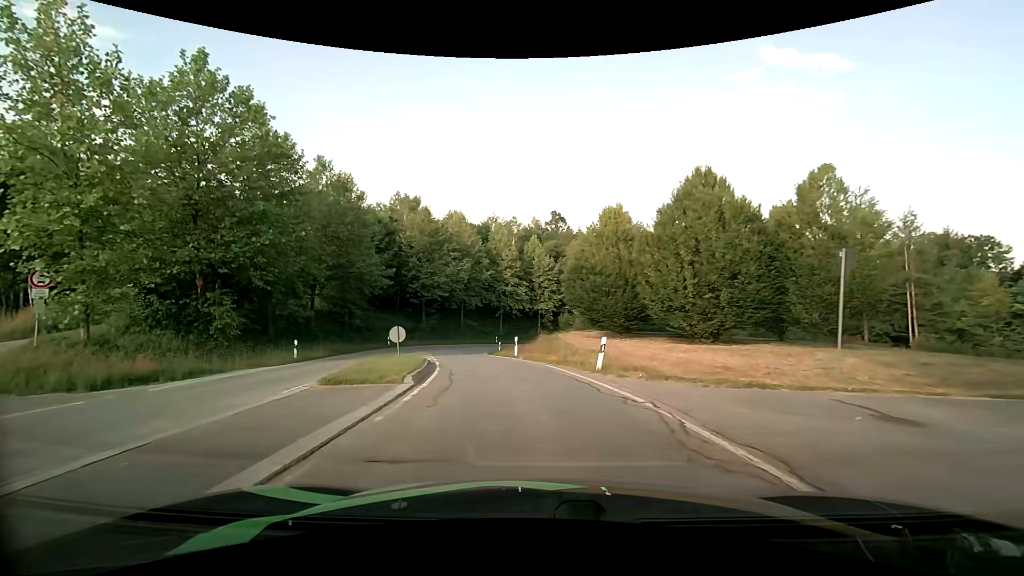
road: primary_link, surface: asphalt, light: Day
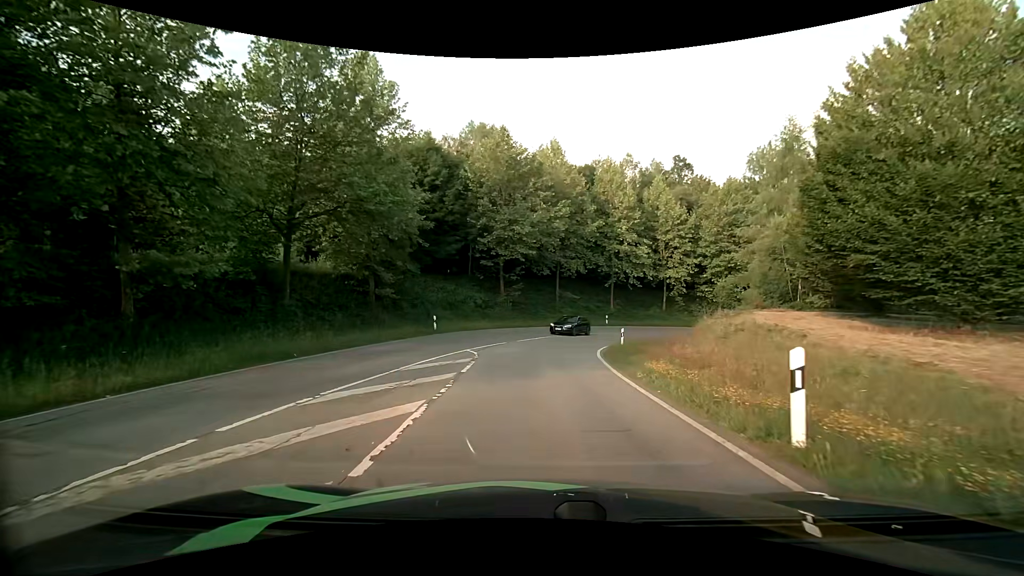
(-2.6, +21.0) m; -12°
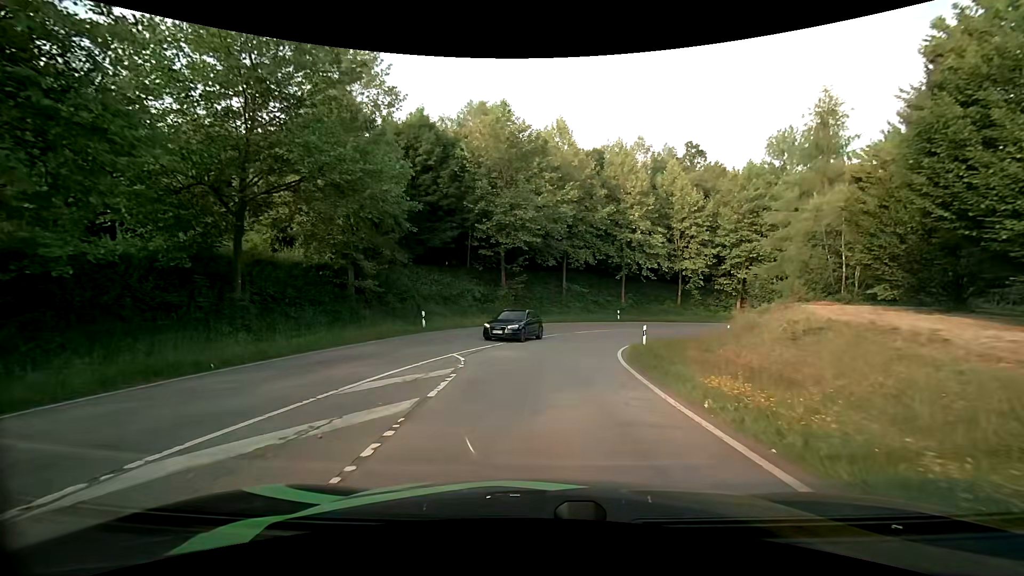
(0.0, +4.4) m; -1°
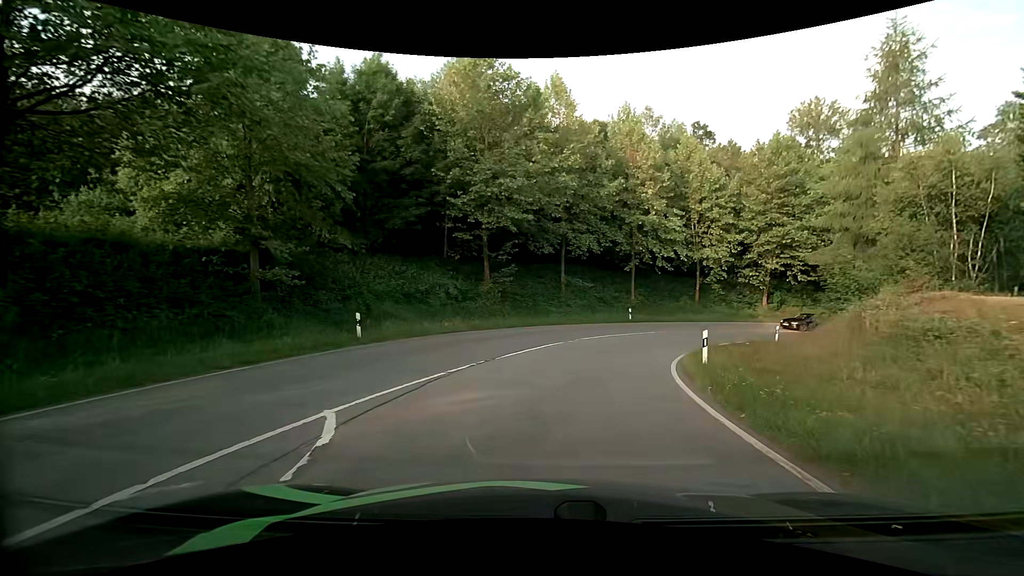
(+0.1, +8.9) m; +1°
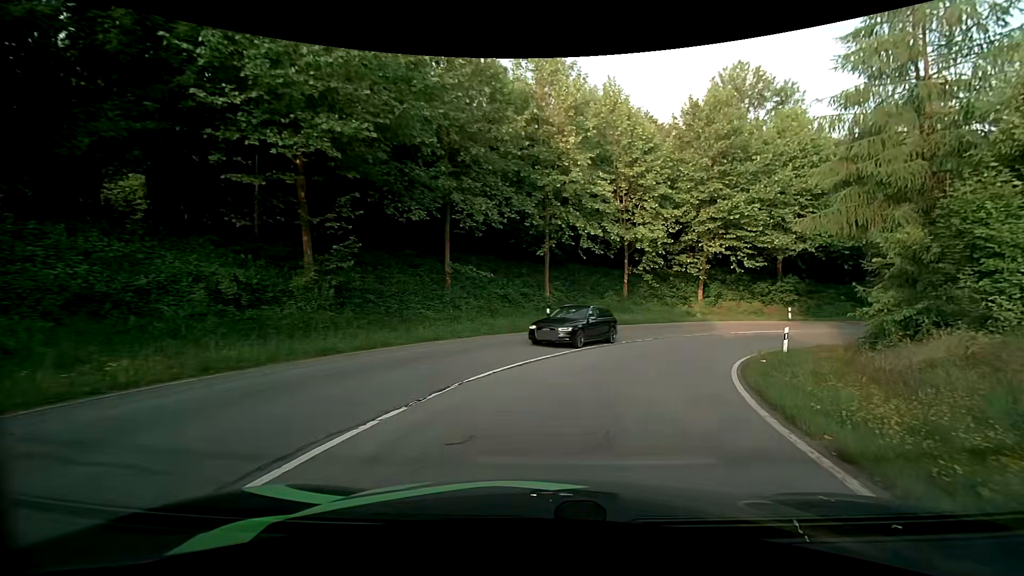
(+1.0, +13.6) m; +11°
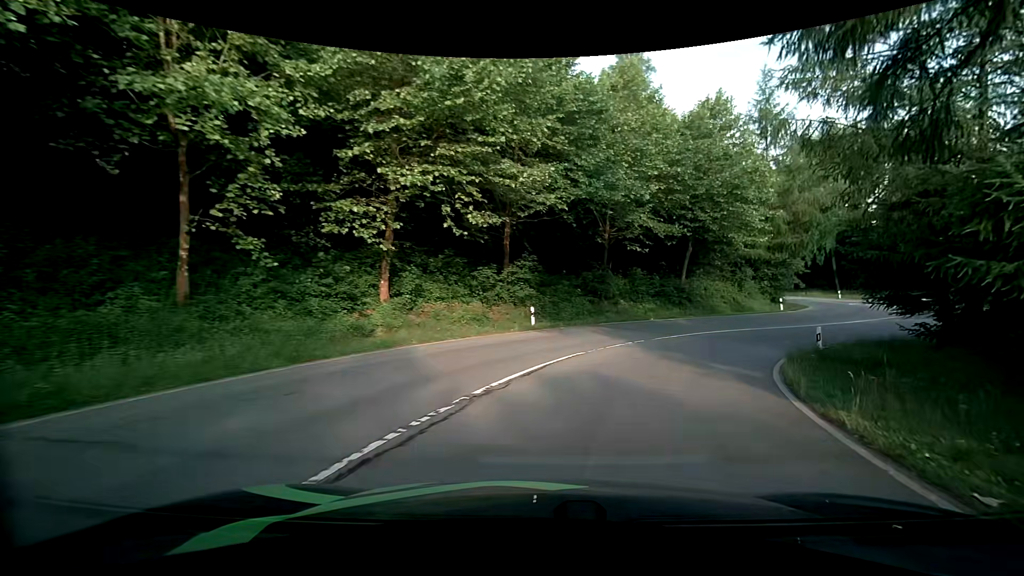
(+6.2, +22.6) m; +33°
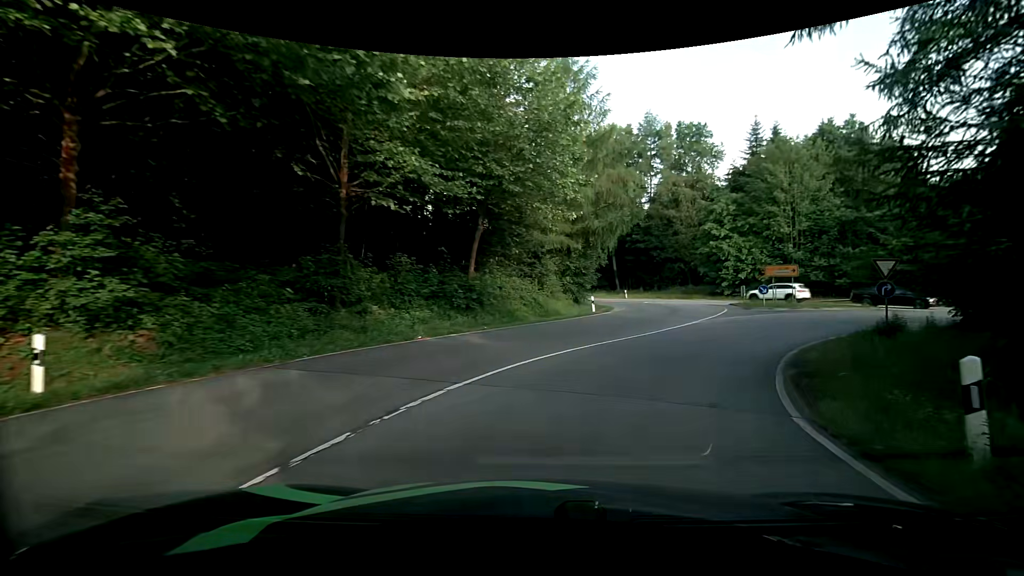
(+3.0, +14.1) m; +23°
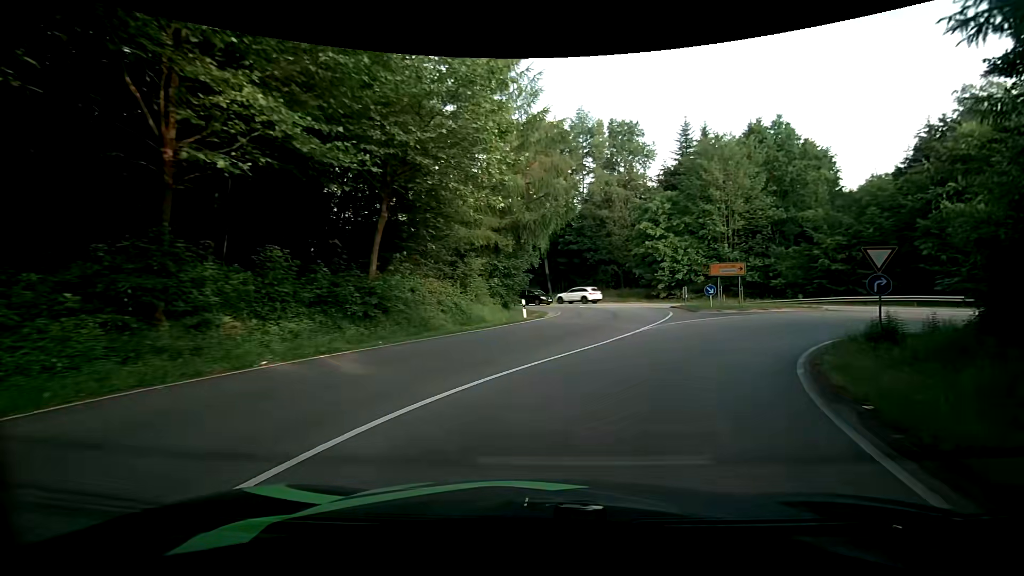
(+0.3, +4.9) m; +8°
(+1, +10) (+7, +18) (+15, +23) (+25, +23) (+34, +18) (+42, +12) (+50, +6) (+58, 0) (+66, -6) (+74, -12) m
